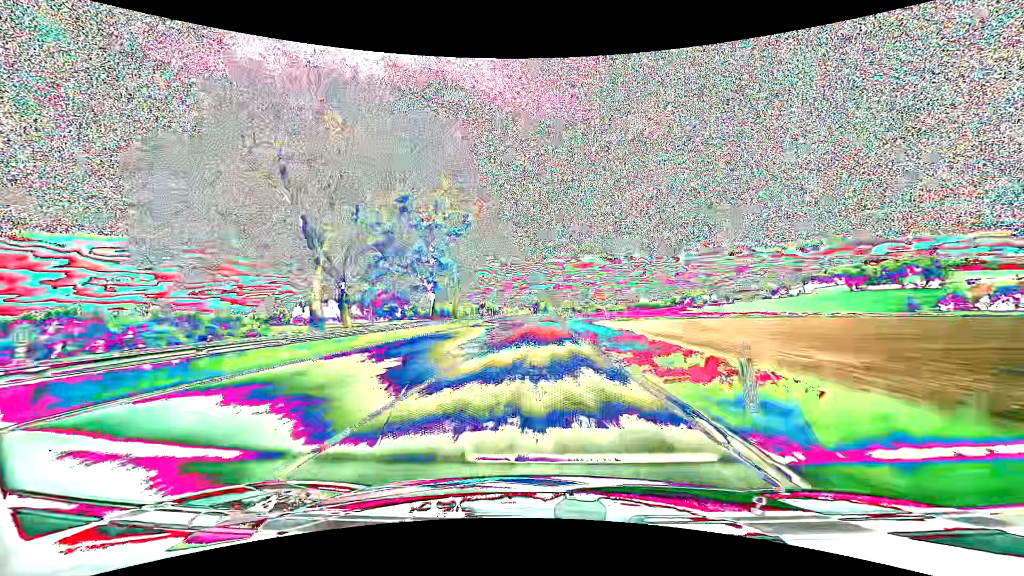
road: primary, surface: asphalt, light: Day
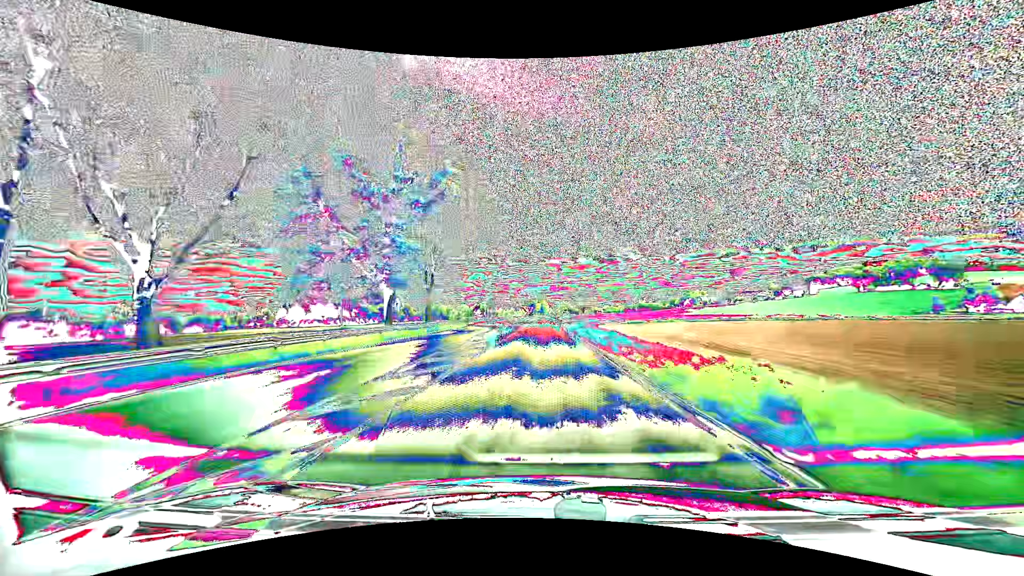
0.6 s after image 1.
(+0.1, +15.3) m; +1°
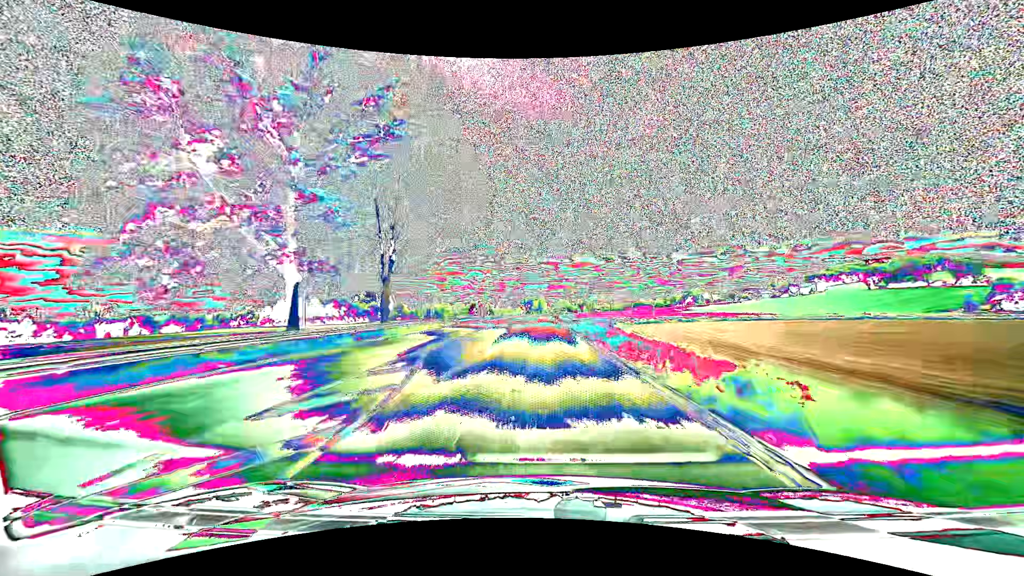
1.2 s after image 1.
(0.0, +15.2) m; 0°
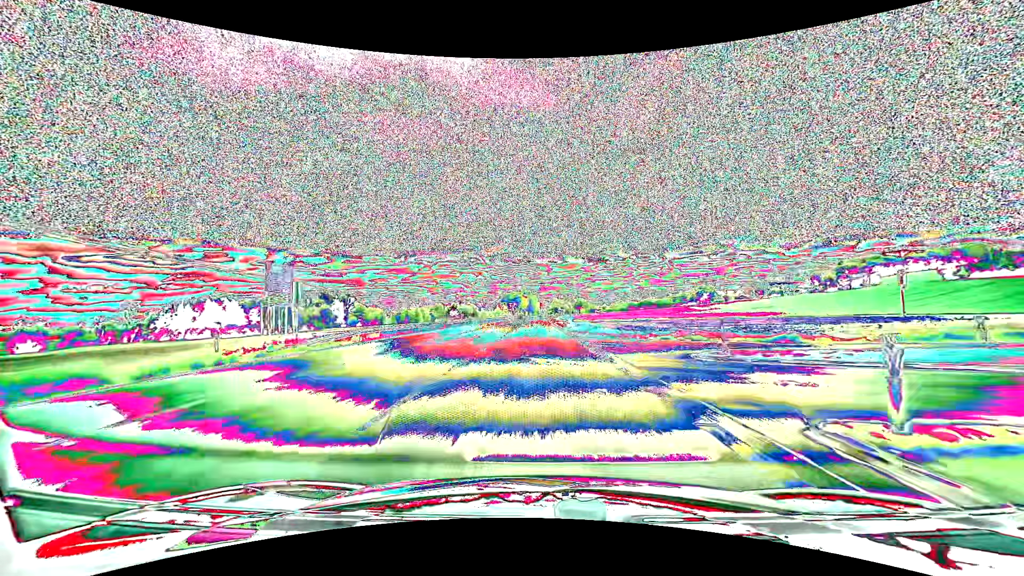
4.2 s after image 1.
(+0.9, +74.8) m; +1°
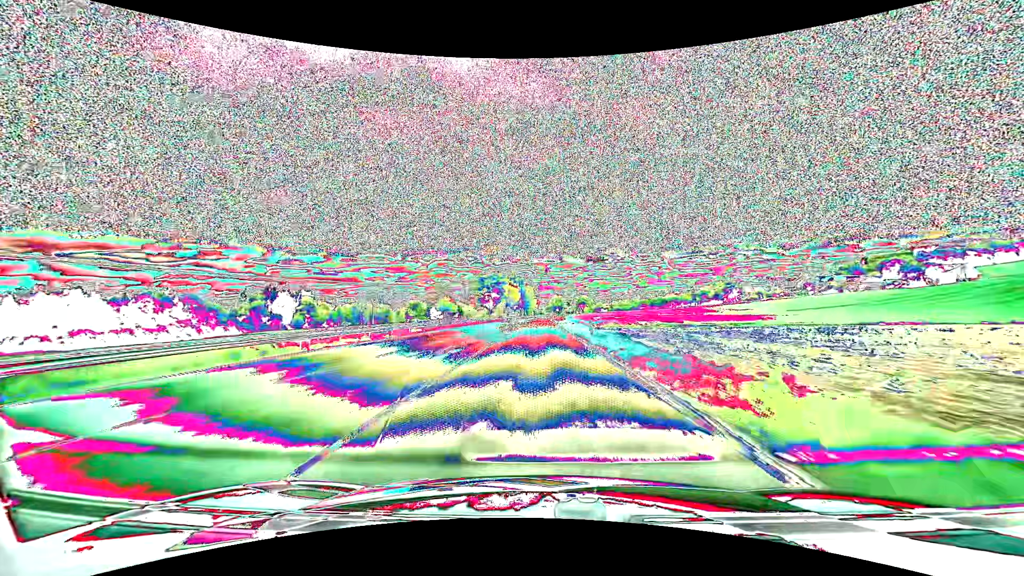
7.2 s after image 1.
(0.0, +72.9) m; 0°
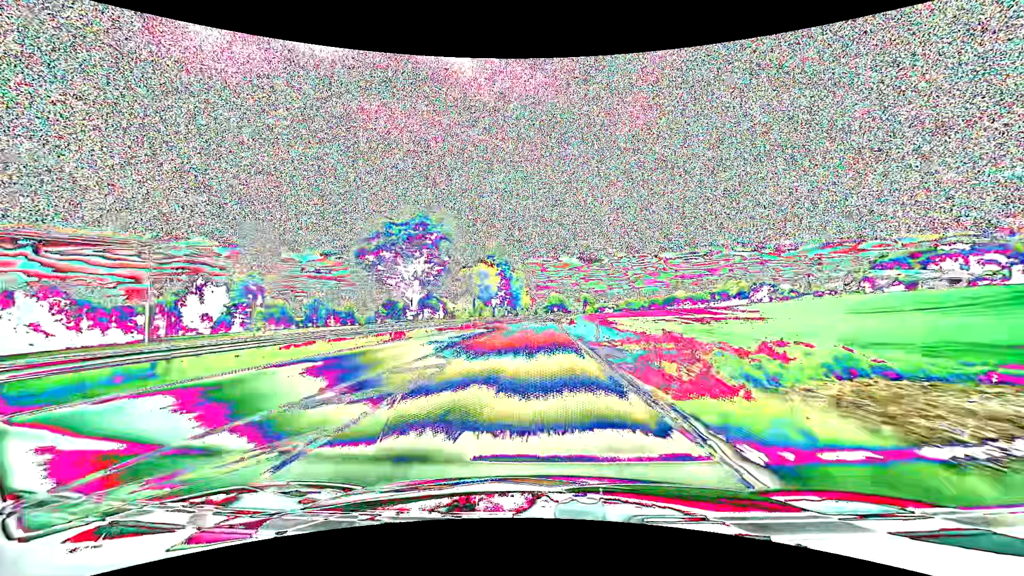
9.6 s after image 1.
(+0.5, +57.7) m; +1°
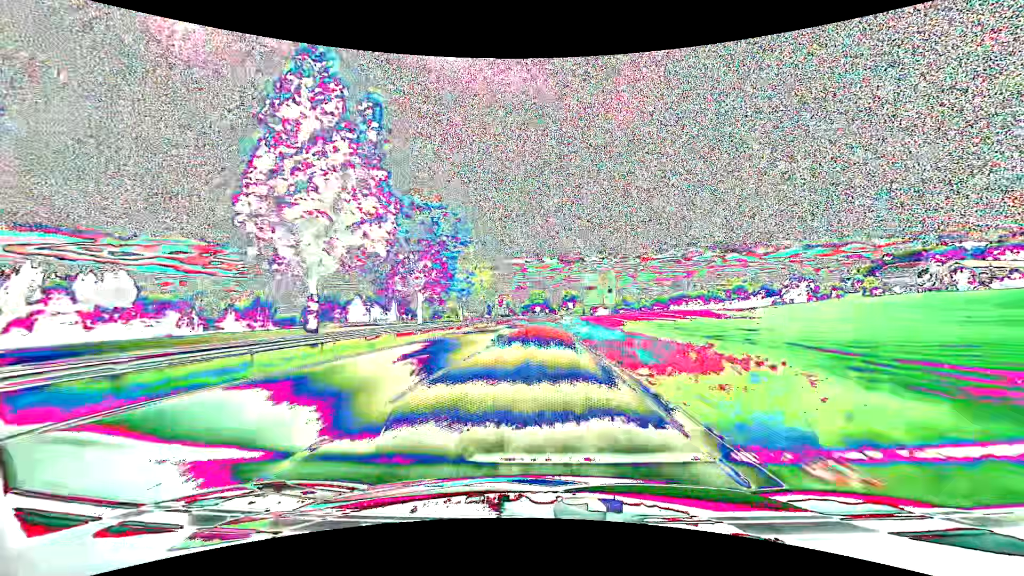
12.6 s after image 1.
(+1.0, +71.2) m; +2°
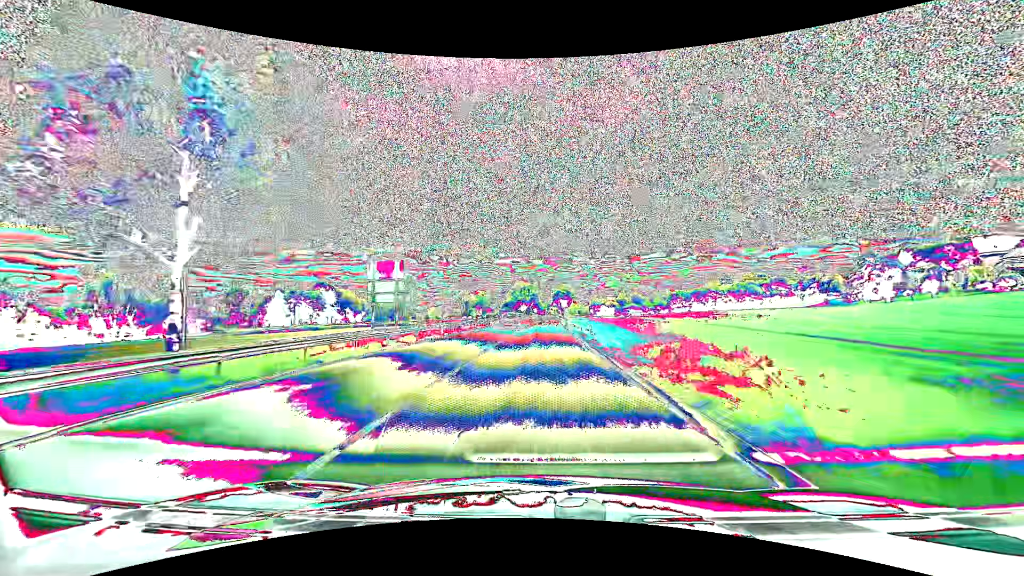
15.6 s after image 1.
(+1.0, +69.5) m; +2°
(0, +10) (0, +20) (0, +30) (0, +40) (+1, +50) (+1, +60) (+1, +70) (+1, +80) (+2, +90) (+2, +100) m
